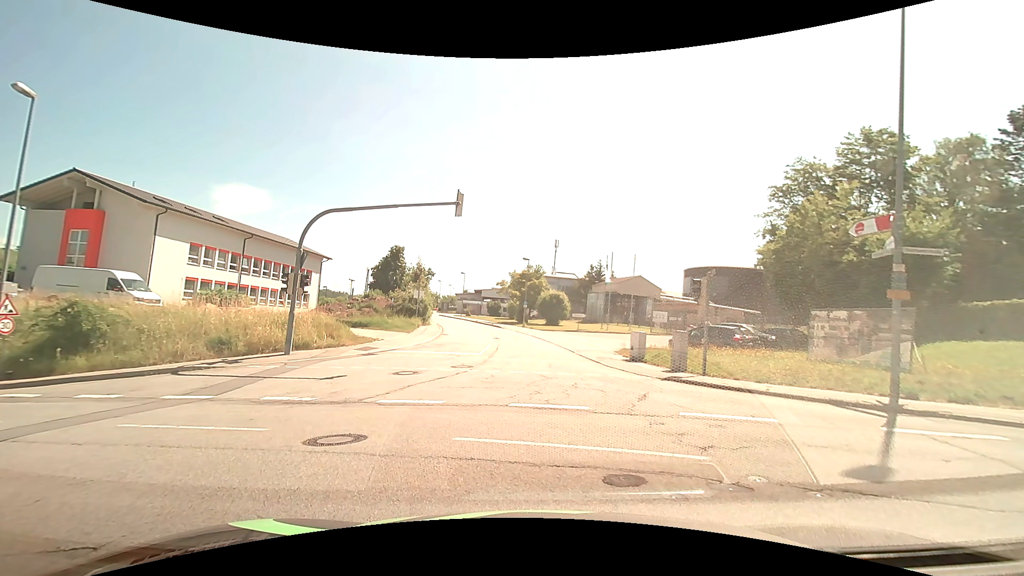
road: residential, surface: asphalt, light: Day
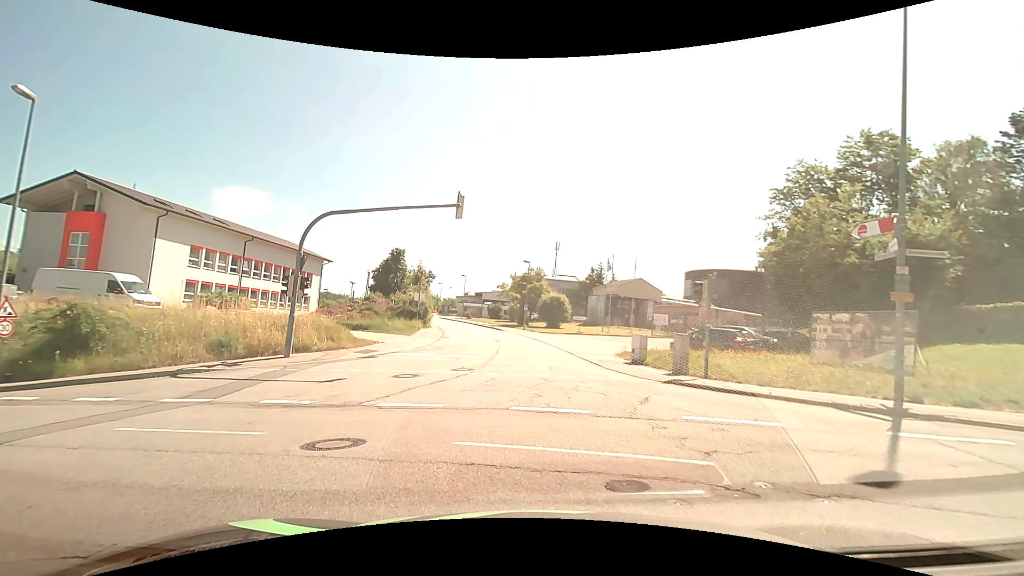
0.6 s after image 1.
(0.0, +0.1) m; 0°
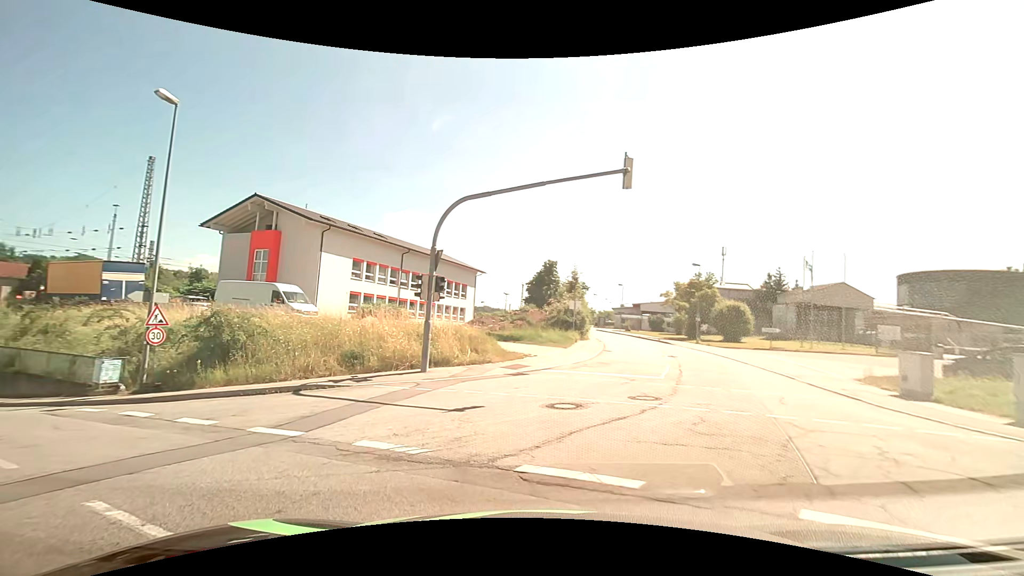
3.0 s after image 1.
(-0.6, +5.0) m; -17°
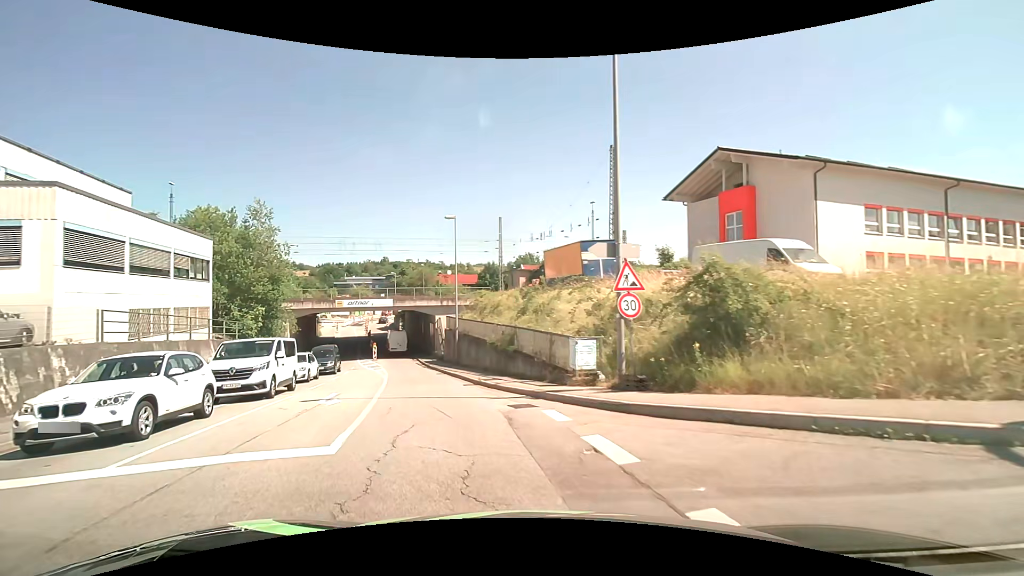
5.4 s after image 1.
(-4.0, +8.3) m; -50°
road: tertiary
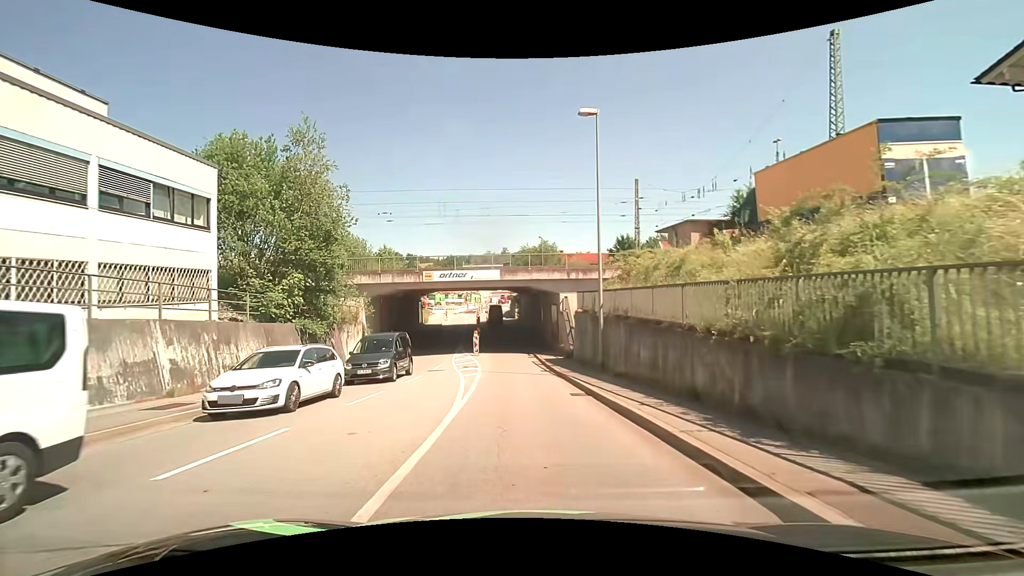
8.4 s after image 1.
(-2.9, +14.6) m; -15°
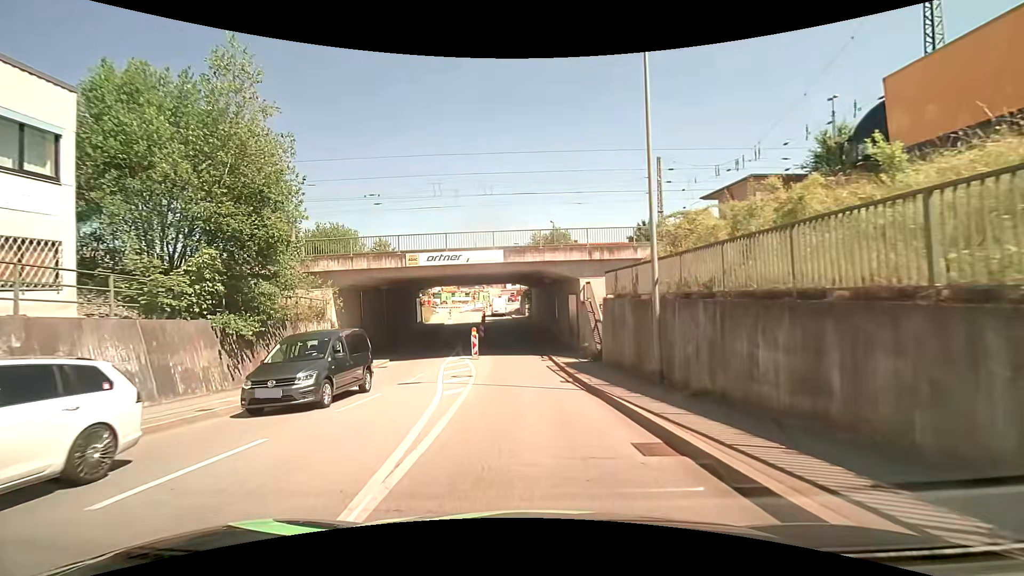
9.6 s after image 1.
(0.0, +7.1) m; -2°
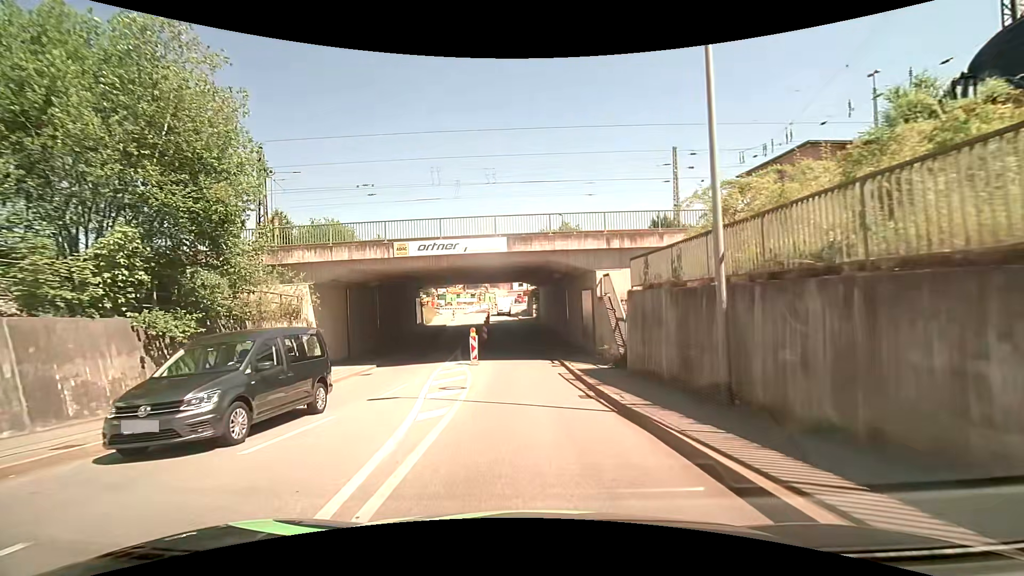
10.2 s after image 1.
(0.0, +3.8) m; 0°
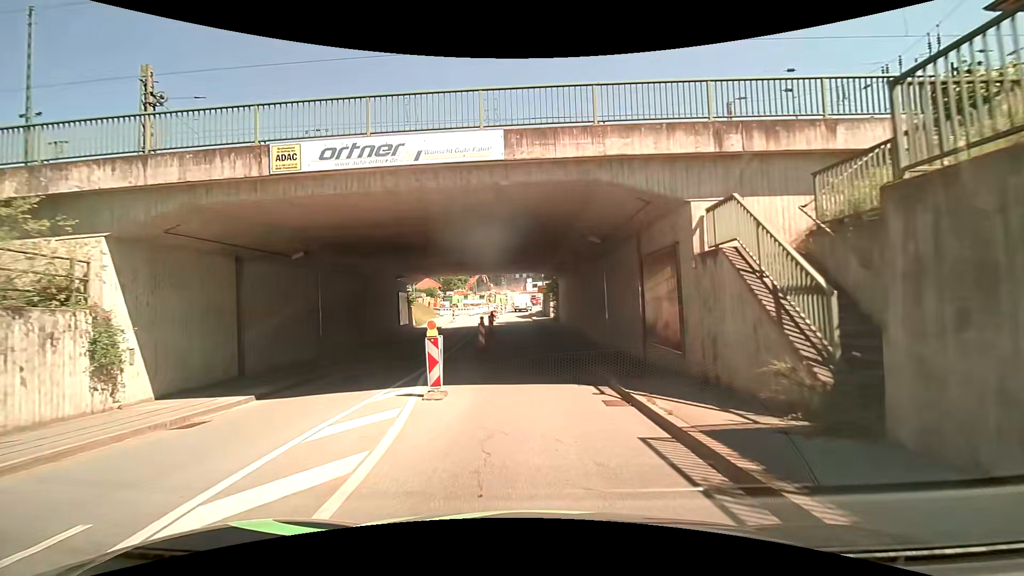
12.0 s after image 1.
(-0.2, +11.9) m; -1°
